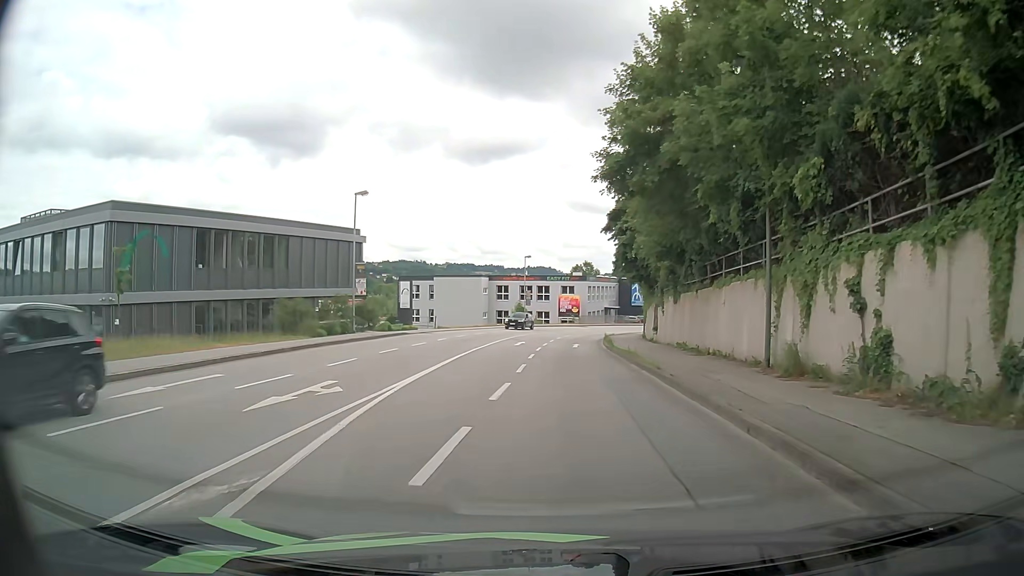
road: tertiary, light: Day
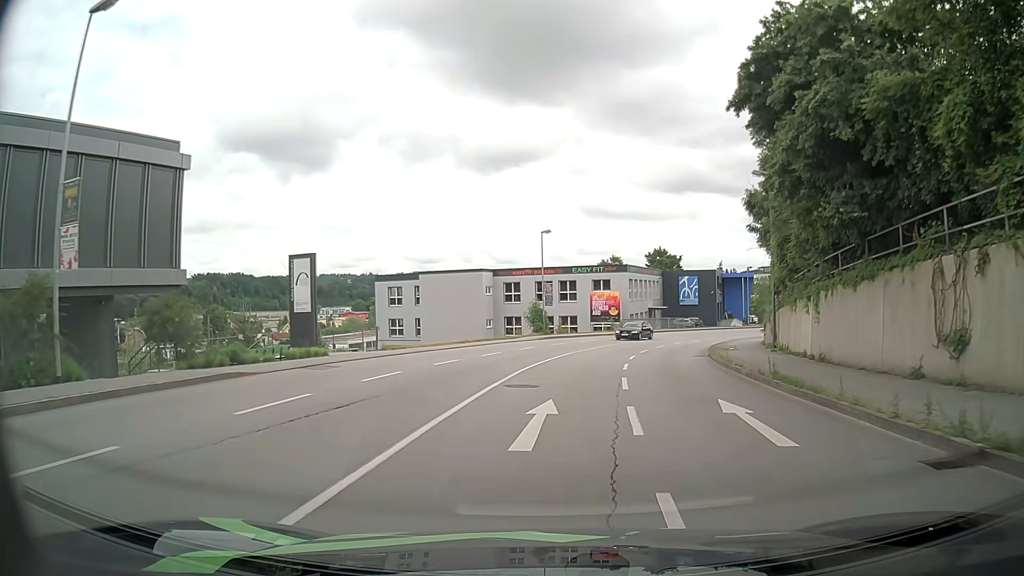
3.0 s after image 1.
(-1.4, +27.3) m; -2°
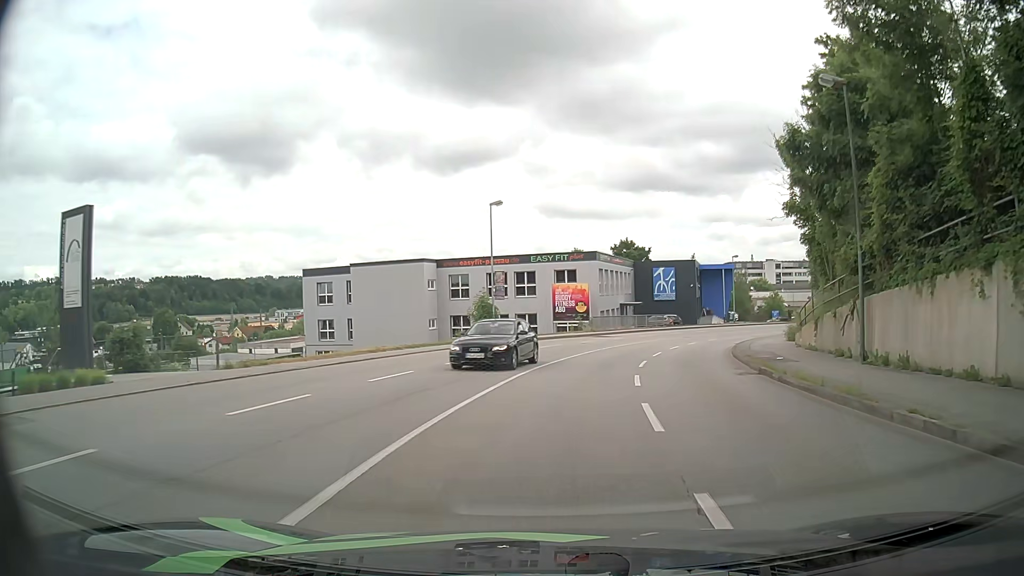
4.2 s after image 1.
(+0.3, +12.1) m; +4°
(0, +10) (+1, +20) (+3, +30) (+6, +39) (+10, +48) (+16, +57) (+22, +65) (+28, +72) (+36, +79) (+44, +85) m
